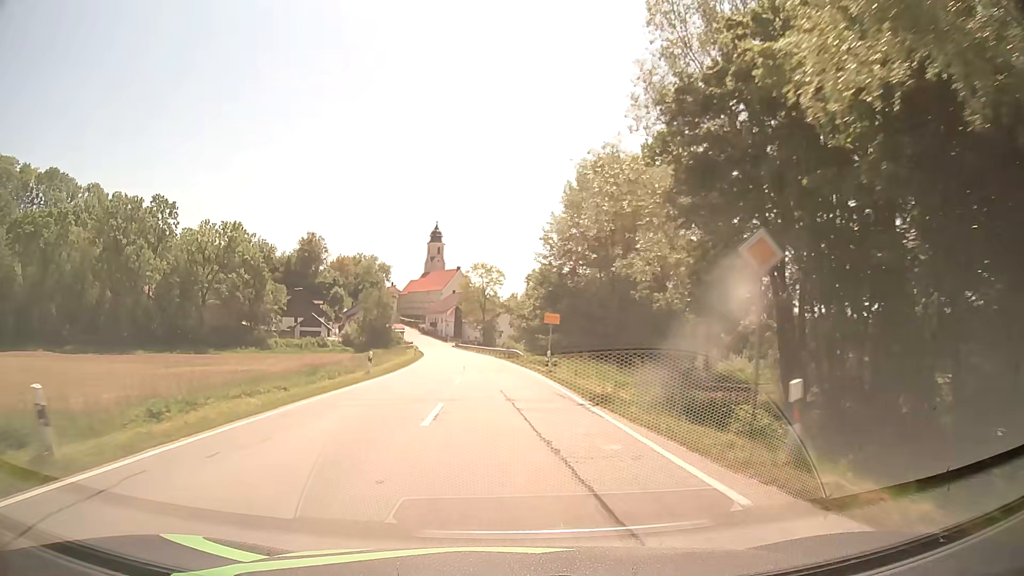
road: secondary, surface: asphalt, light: Day
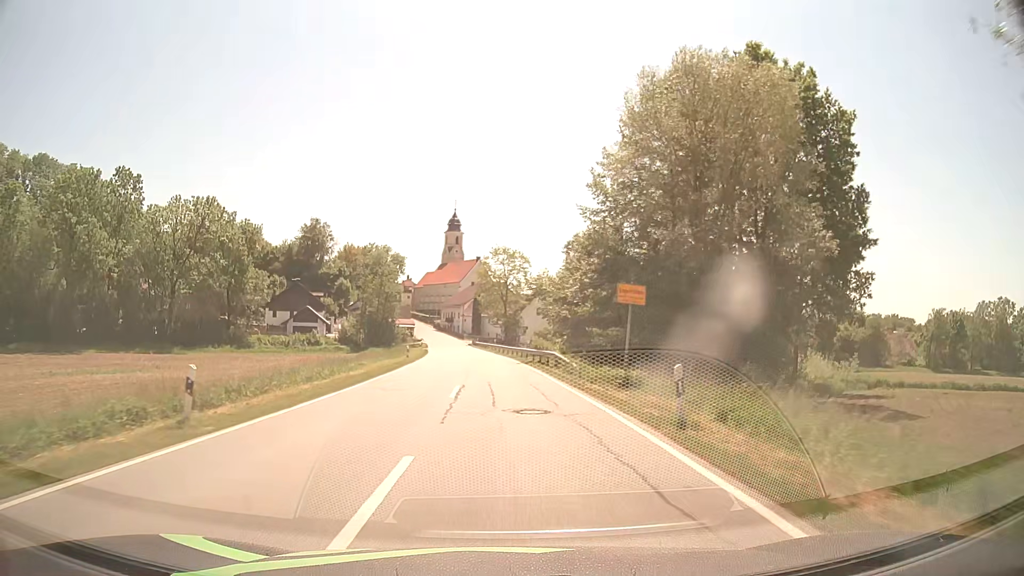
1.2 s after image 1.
(-0.3, +18.7) m; -2°
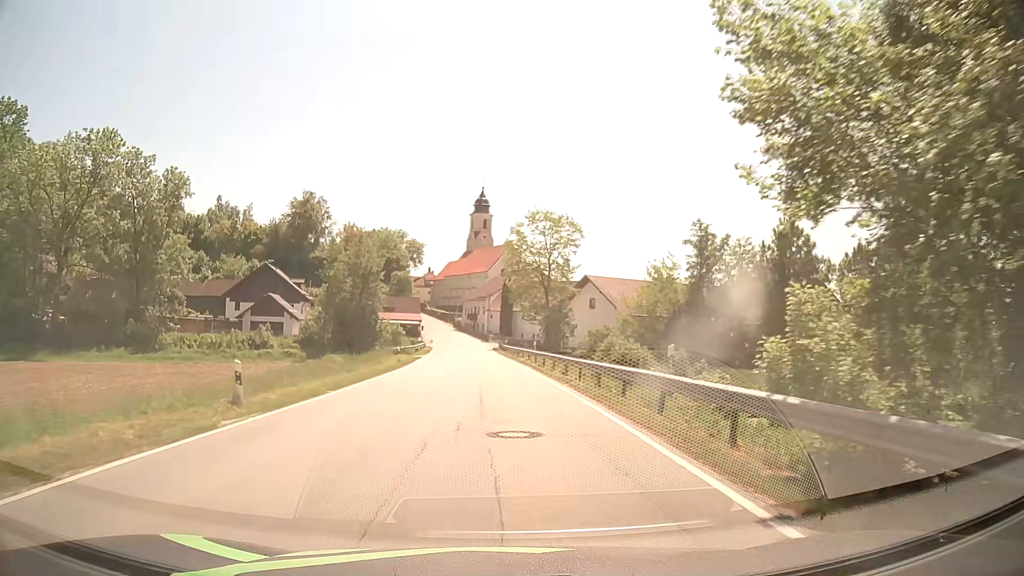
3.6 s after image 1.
(-0.9, +34.3) m; -3°
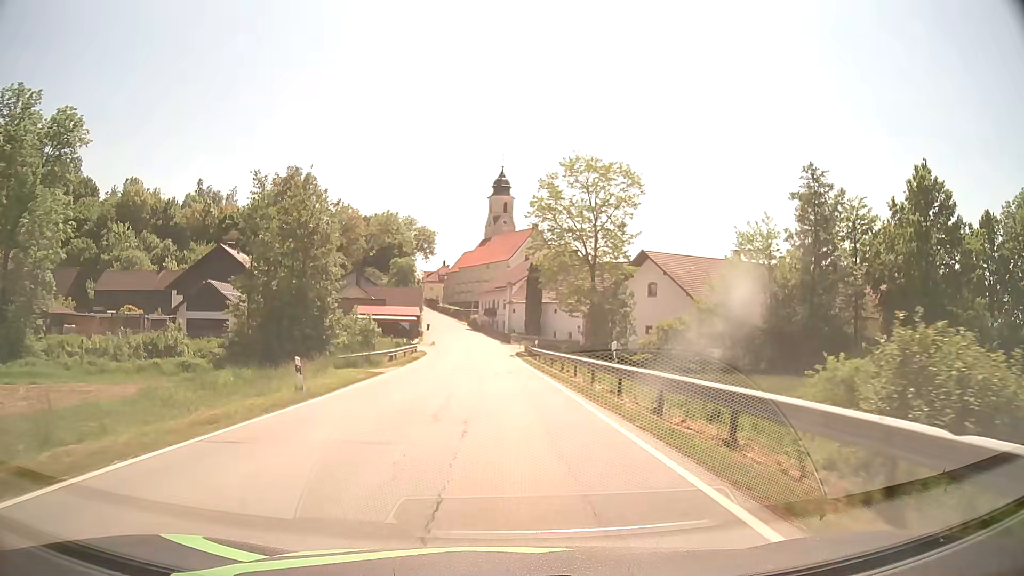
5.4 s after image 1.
(-0.3, +24.2) m; -2°
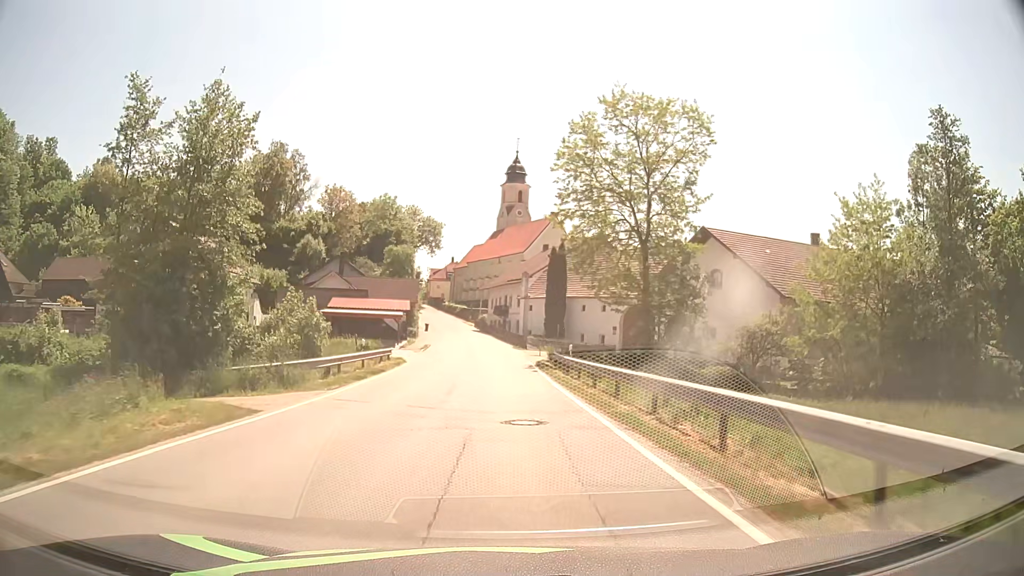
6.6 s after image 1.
(-0.2, +16.2) m; -1°
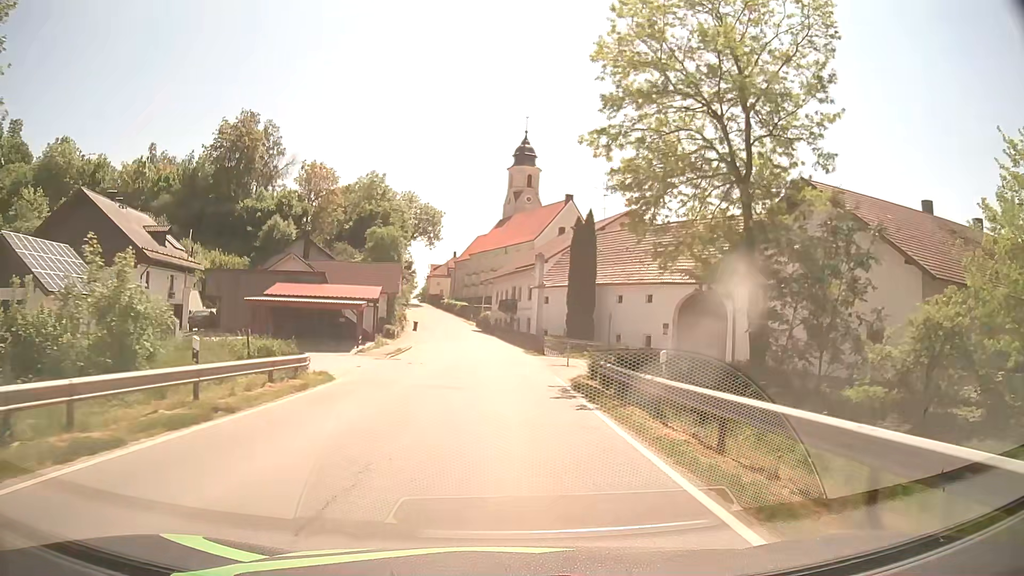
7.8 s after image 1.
(-0.1, +16.1) m; 0°
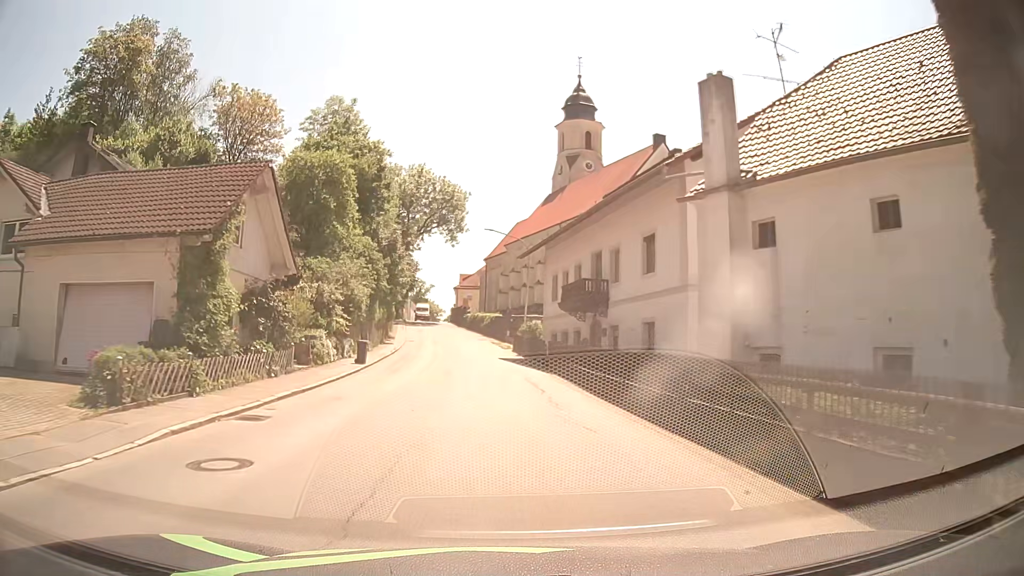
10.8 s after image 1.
(-1.1, +39.0) m; -4°
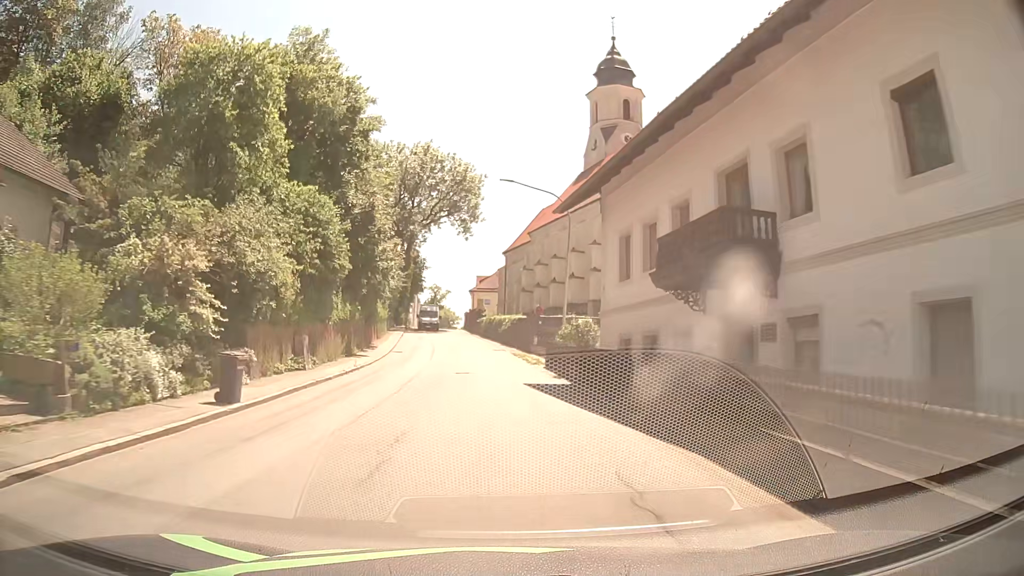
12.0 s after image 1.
(-0.2, +15.2) m; -2°
(0, +10) (0, +20) (-1, +30) (-2, +40) (-3, +50) (-4, +60) (-6, +70) (-7, +80) (-8, +90) (-8, +100) m
